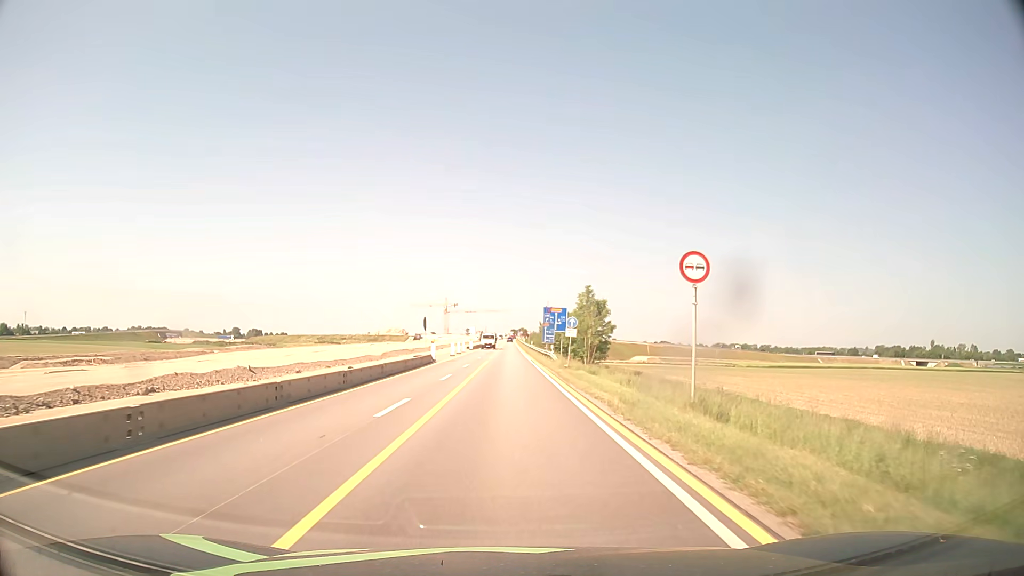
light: Day
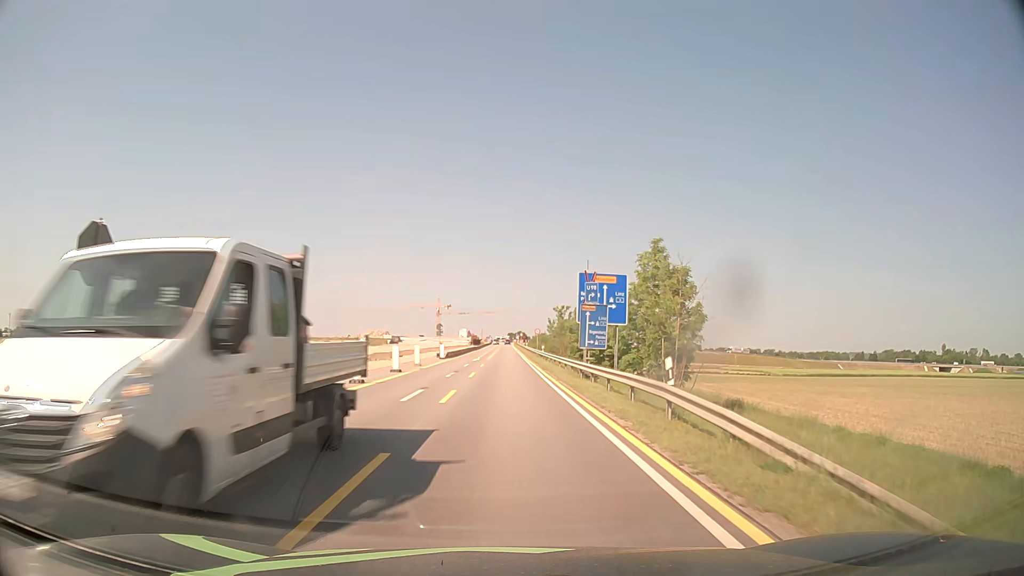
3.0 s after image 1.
(+0.2, +38.0) m; 0°
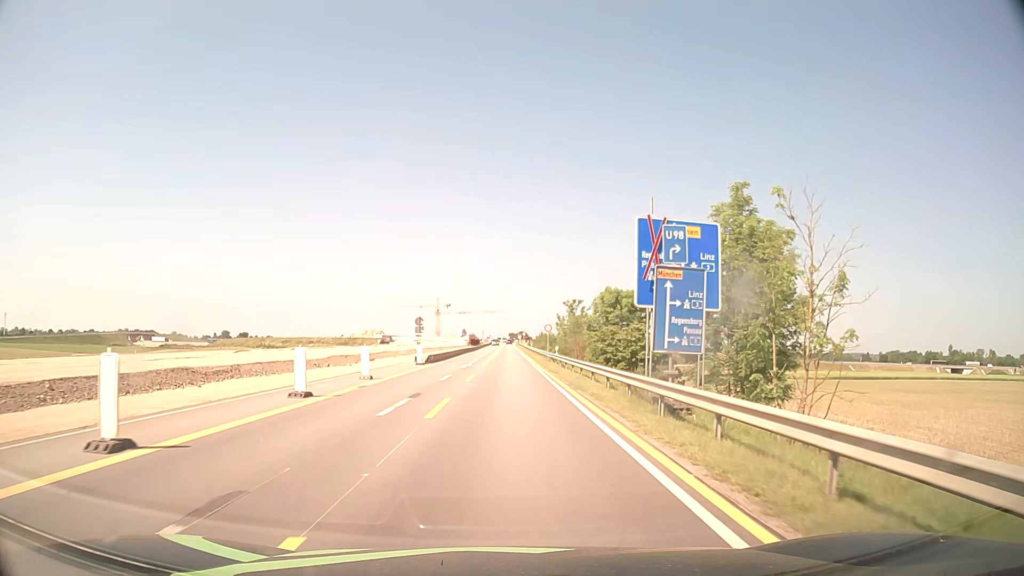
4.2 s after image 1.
(0.0, +15.2) m; 0°
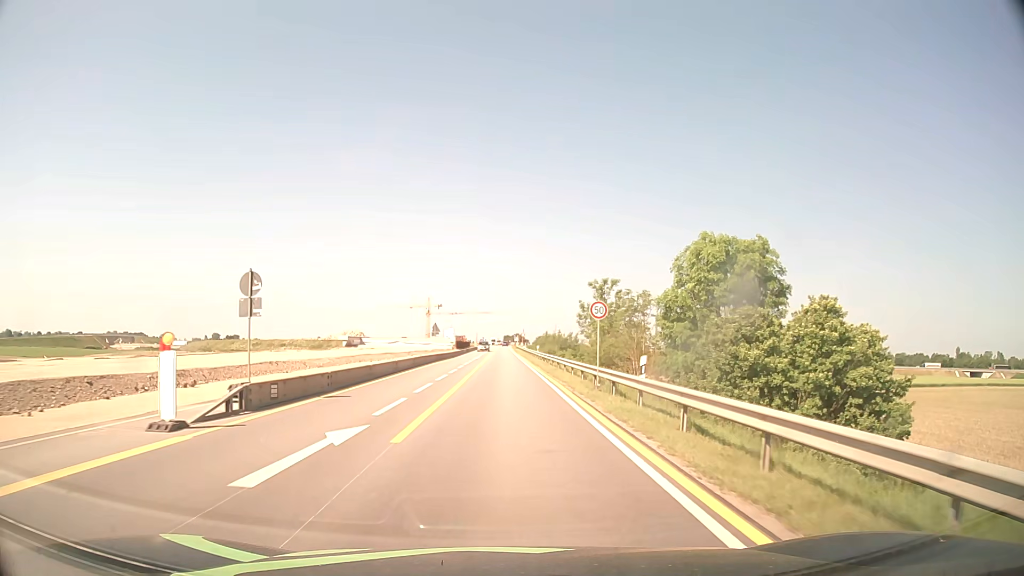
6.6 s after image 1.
(+0.1, +30.4) m; 0°
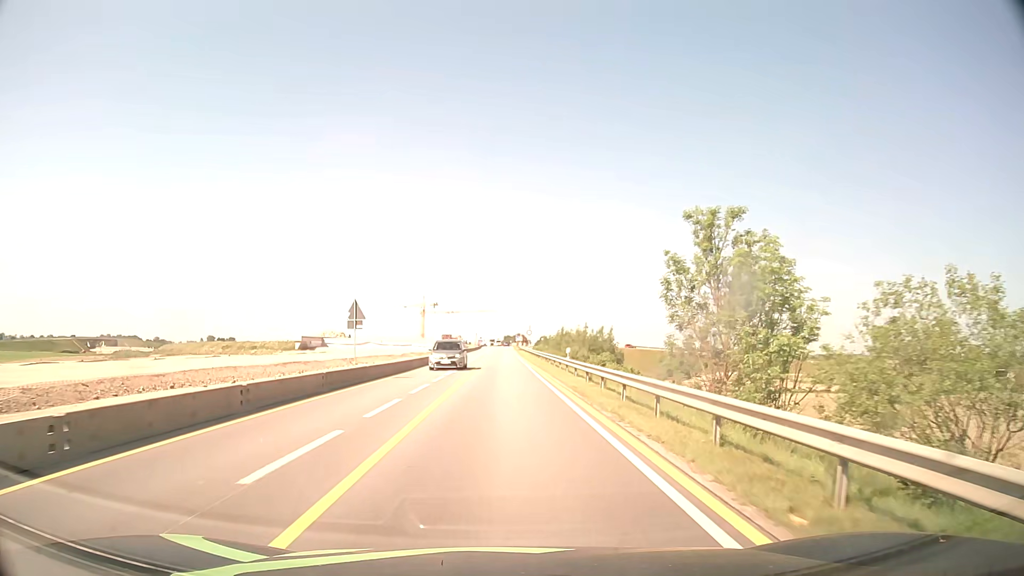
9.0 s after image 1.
(0.0, +30.4) m; 0°
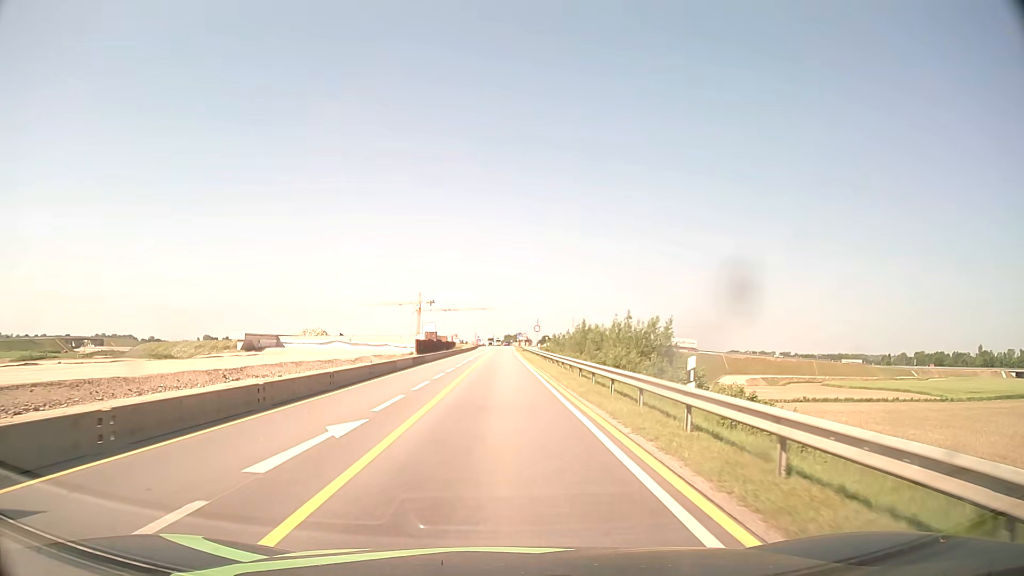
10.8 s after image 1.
(0.0, +22.8) m; 0°
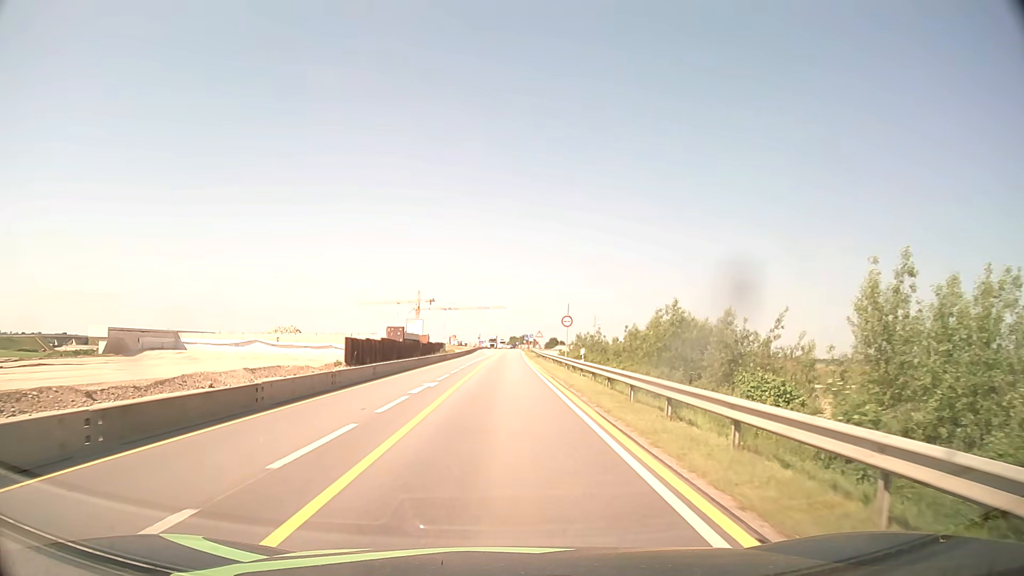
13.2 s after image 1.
(-0.1, +30.4) m; 0°
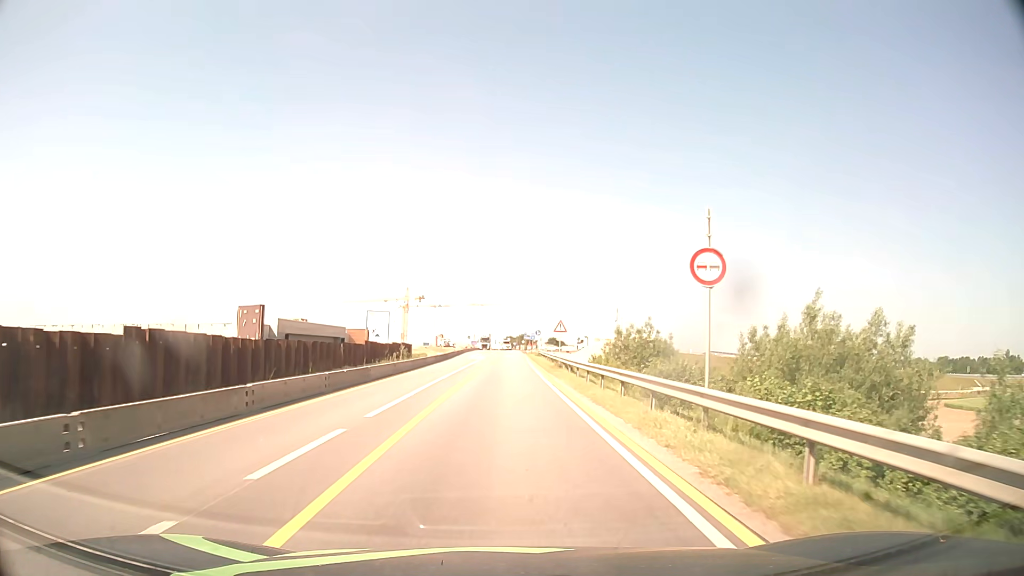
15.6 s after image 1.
(0.0, +30.4) m; 0°
(0, +10) (0, +20) (0, +30) (0, +40) (0, +50) (0, +60) (0, +70) (+1, +80) (+1, +90) (+1, +100) m
